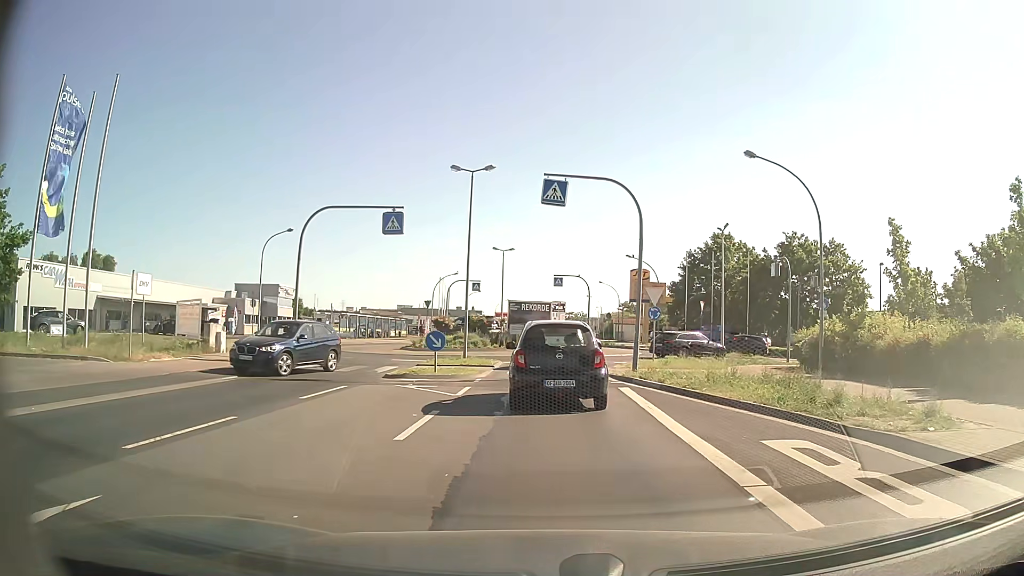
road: tertiary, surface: asphalt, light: Day
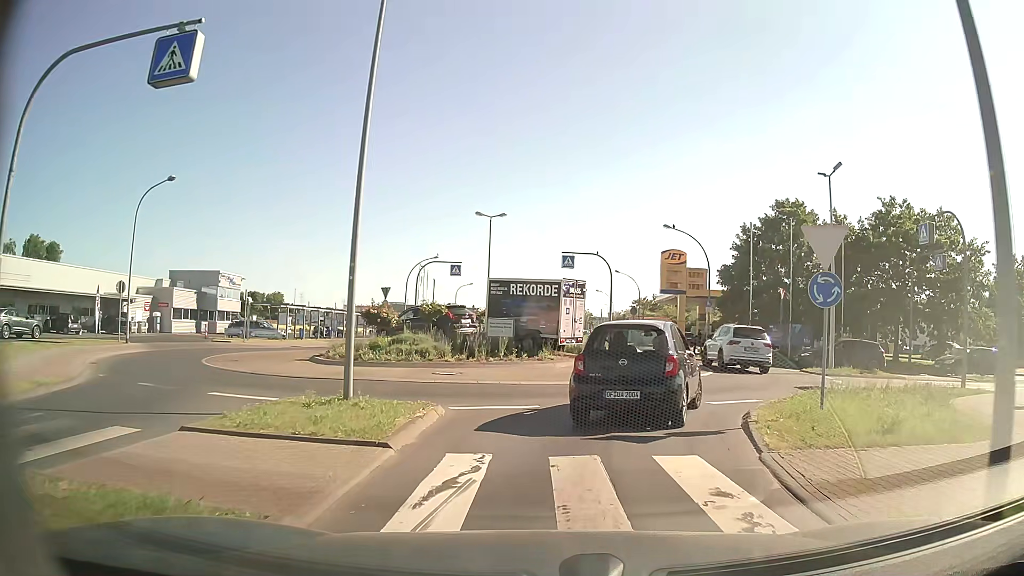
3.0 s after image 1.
(-0.3, +16.9) m; -1°
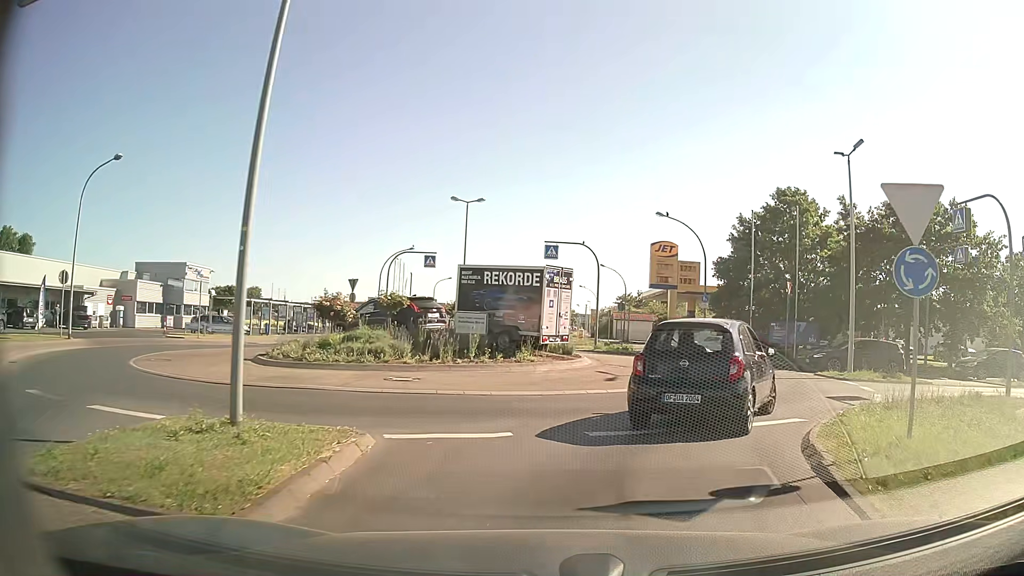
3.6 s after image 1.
(0.0, +3.5) m; +2°
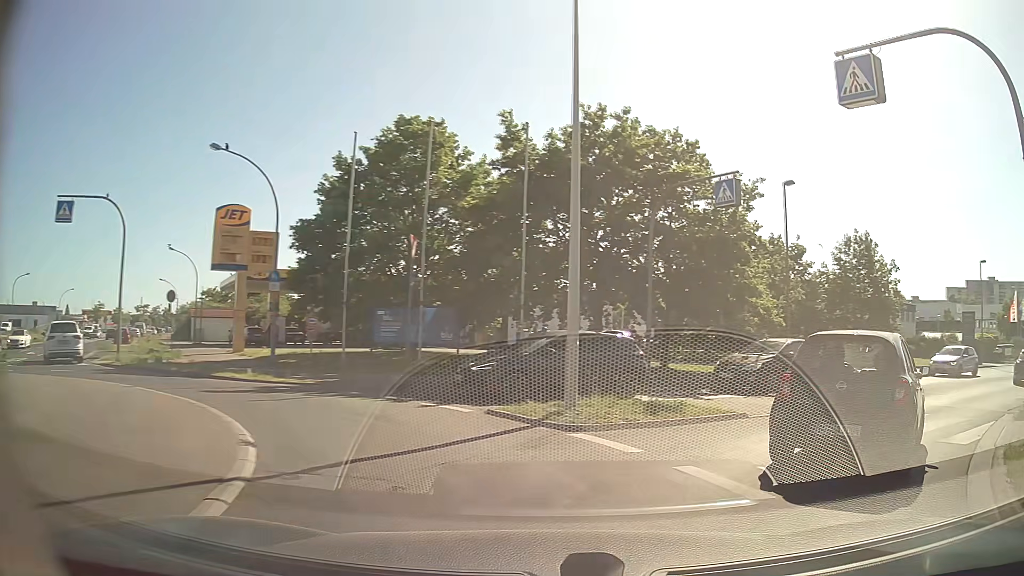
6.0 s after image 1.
(+2.9, +13.2) m; +33°
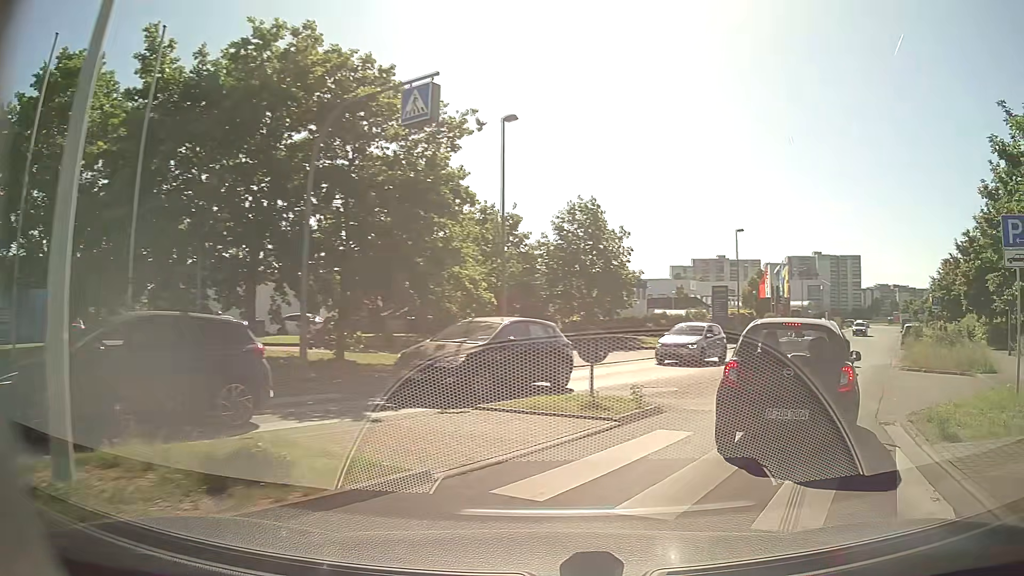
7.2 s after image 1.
(+1.4, +6.2) m; +26°
